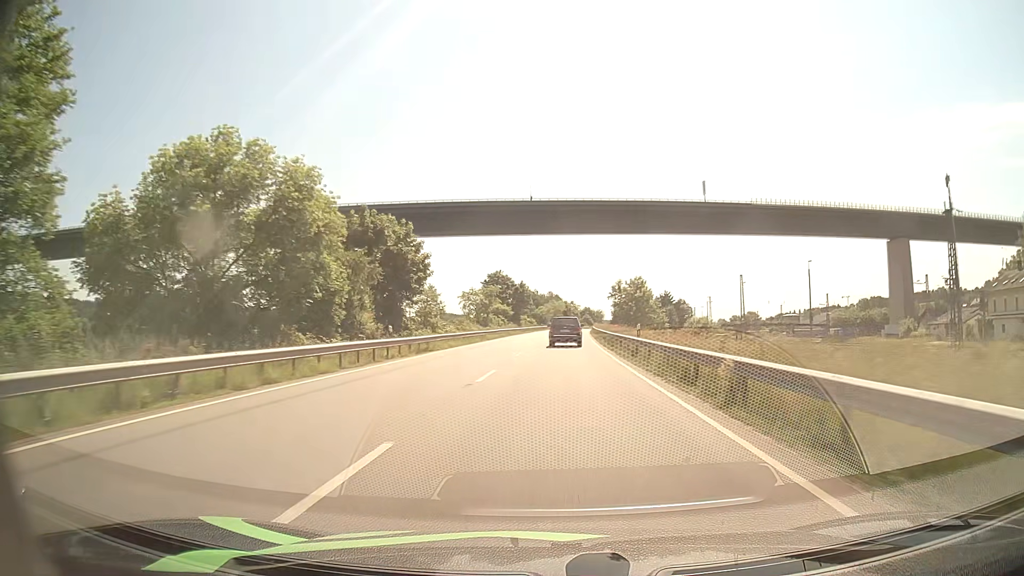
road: primary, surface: asphalt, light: Day
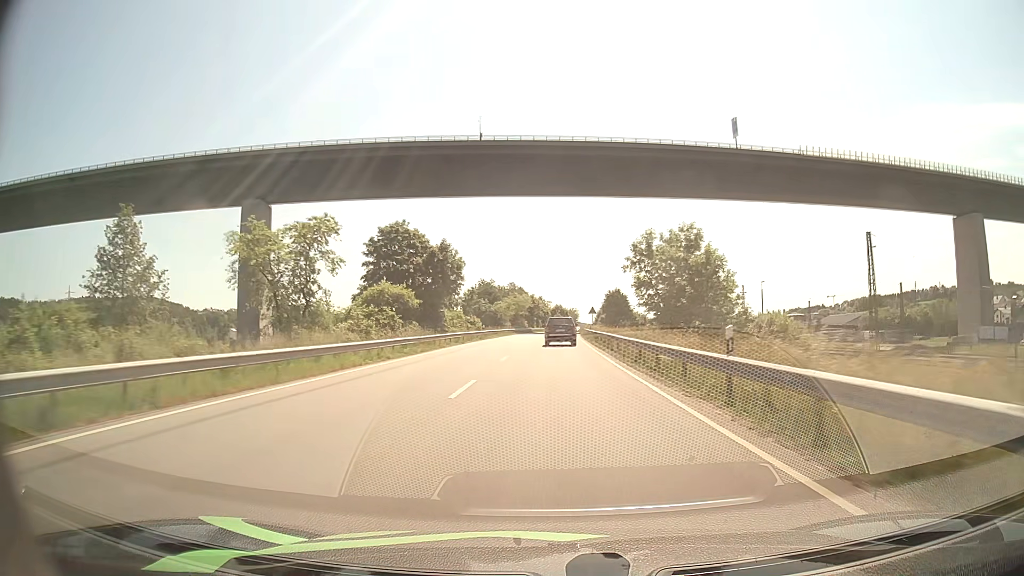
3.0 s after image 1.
(+1.7, +63.5) m; +3°
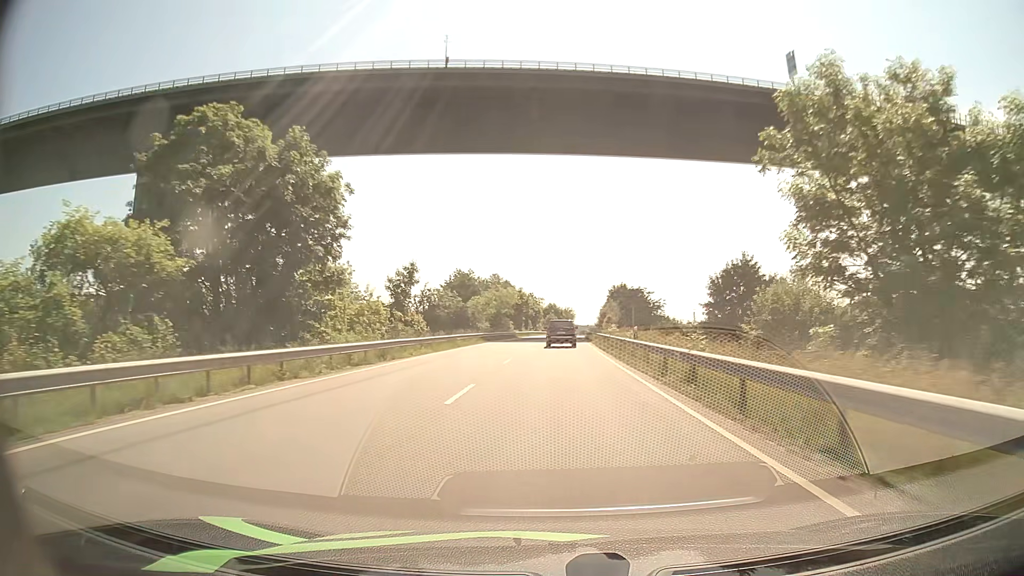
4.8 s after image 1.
(+0.1, +36.9) m; +1°
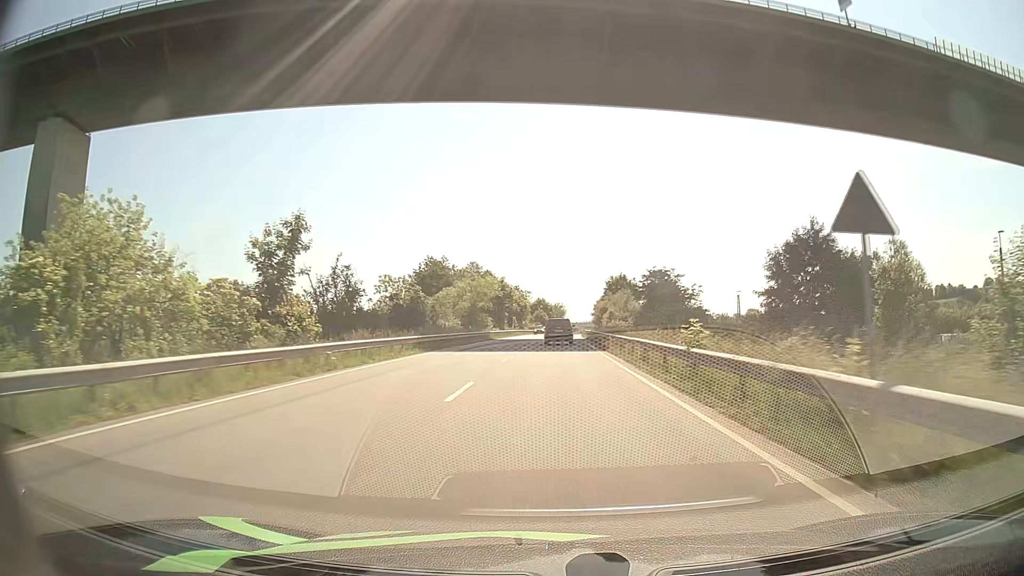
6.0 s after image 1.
(+0.2, +24.0) m; +1°
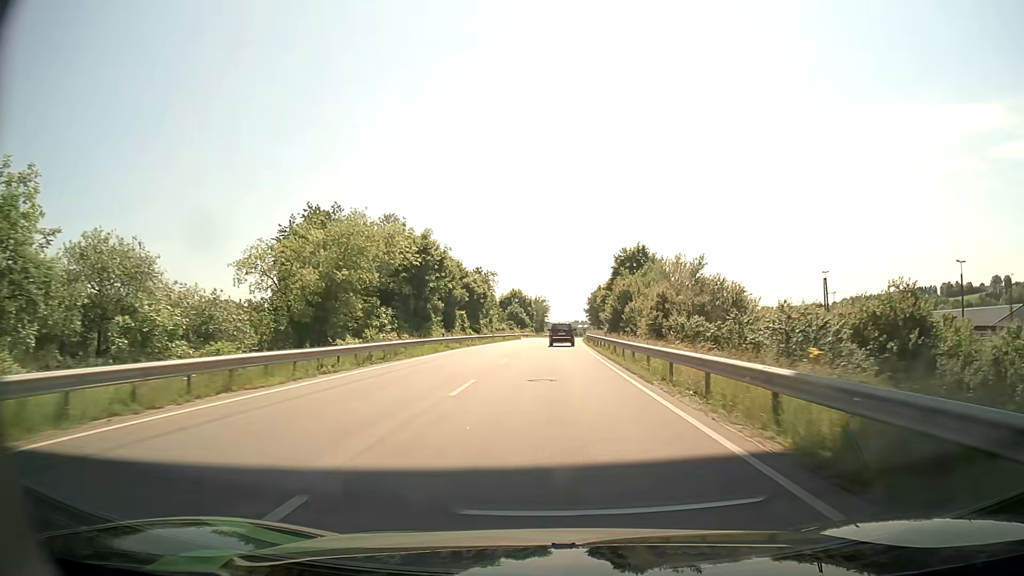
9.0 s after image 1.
(+1.3, +58.5) m; +2°
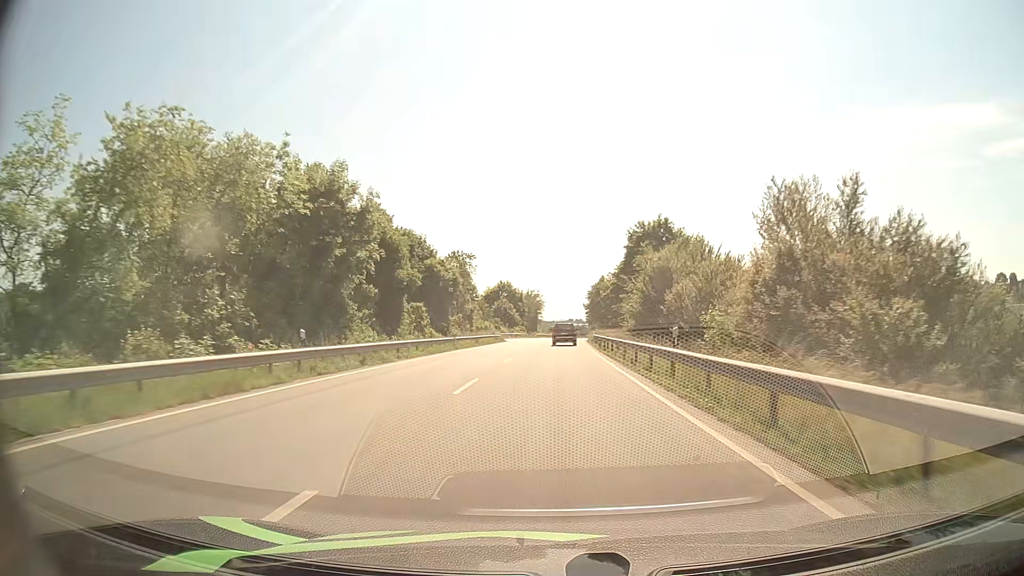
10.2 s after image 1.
(0.0, +24.1) m; 0°
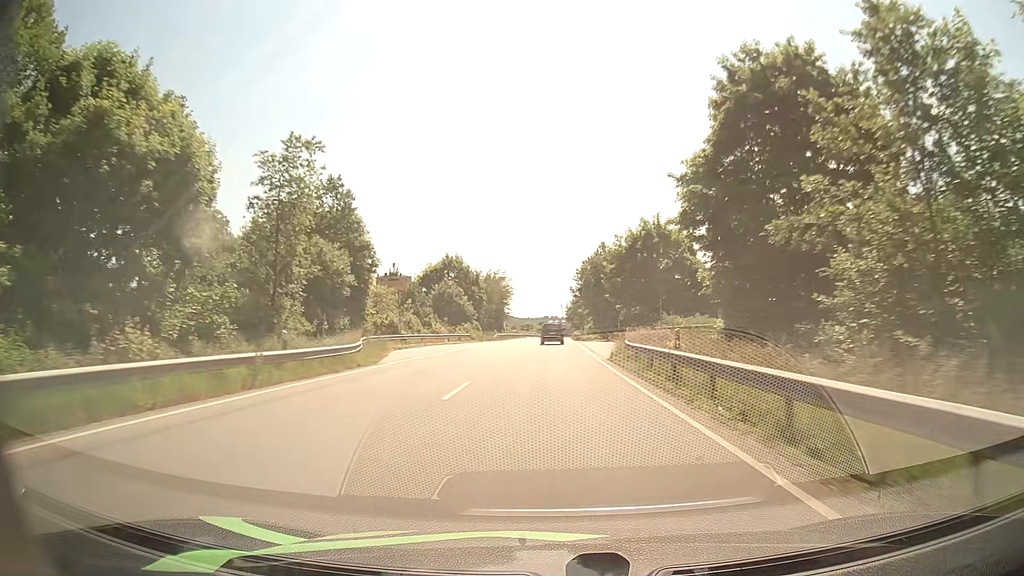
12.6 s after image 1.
(+0.7, +49.2) m; +2°
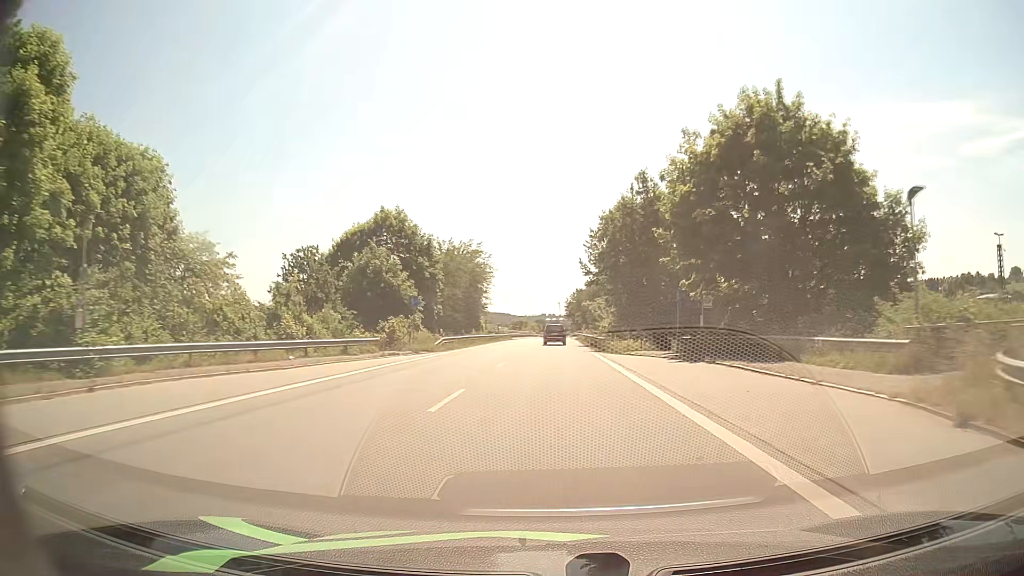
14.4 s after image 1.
(+0.2, +38.2) m; 0°
(0, +10) (0, +20) (0, +30) (0, +40) (0, +50) (+1, +60) (+1, +70) (+1, +80) (+1, +90) (+2, +100) m
